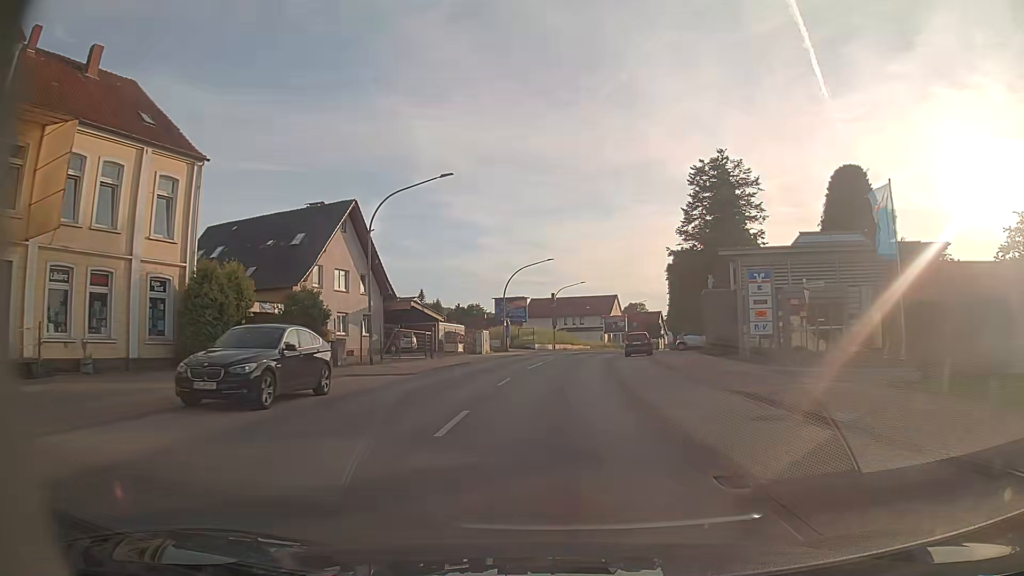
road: primary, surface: asphalt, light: Day
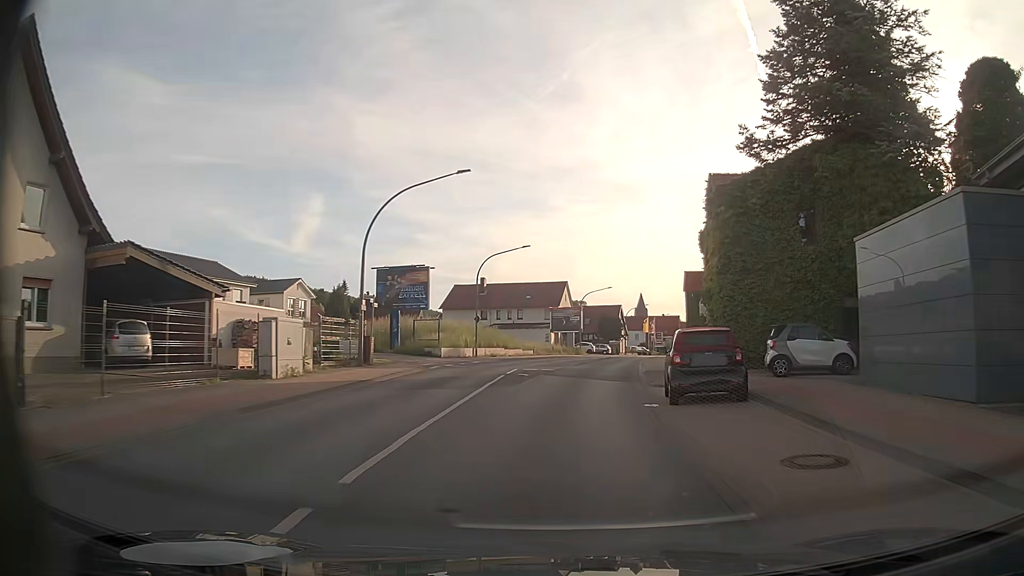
(+1.1, +30.6) m; +5°
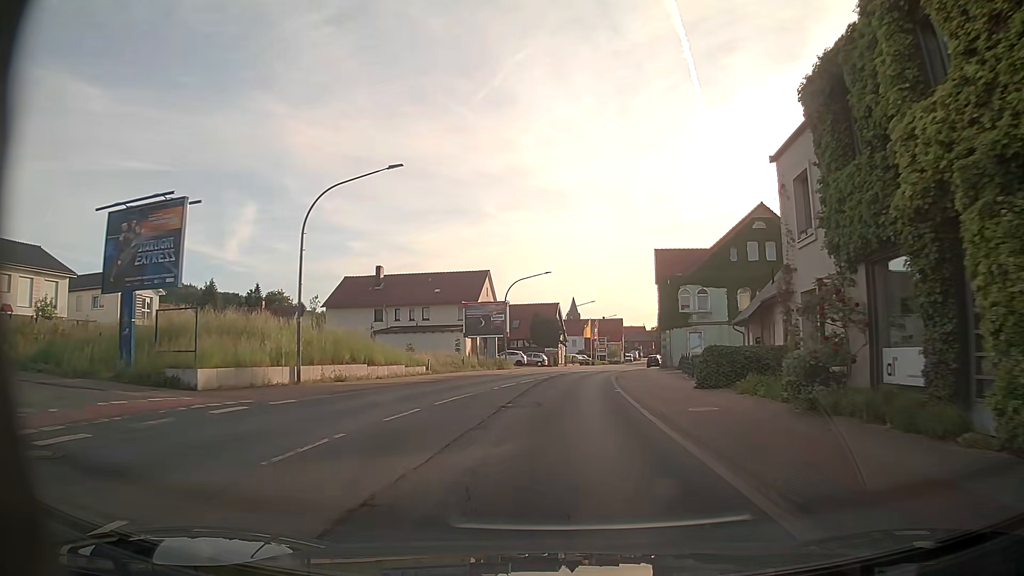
(+1.4, +23.3) m; +6°
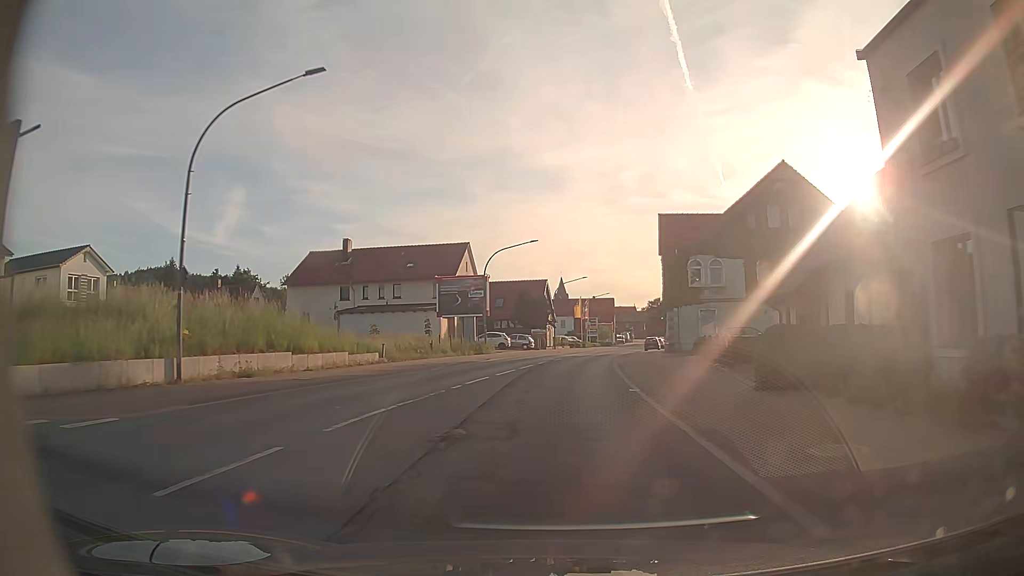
(+0.1, +7.8) m; +1°
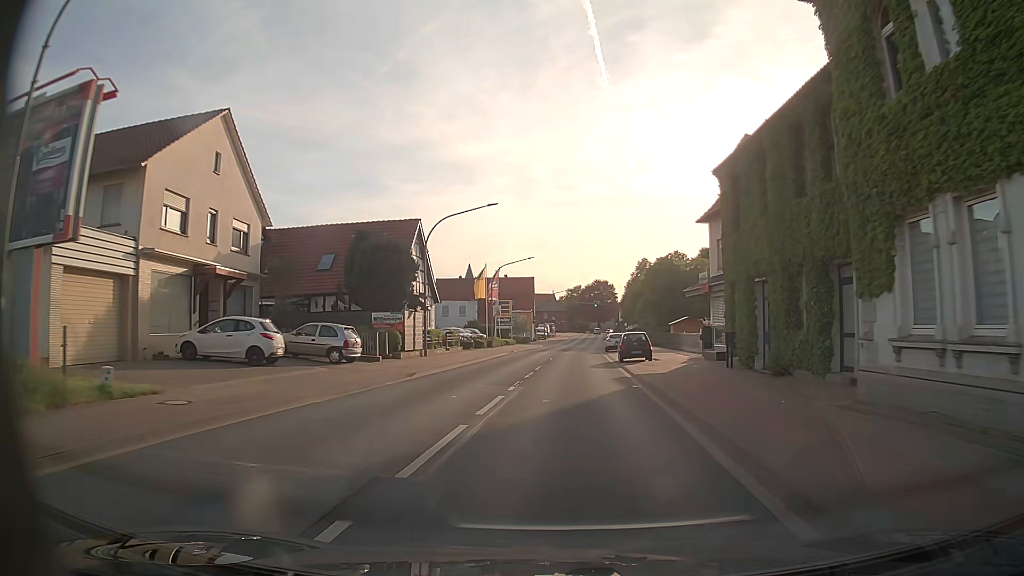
(+2.2, +38.8) m; +7°
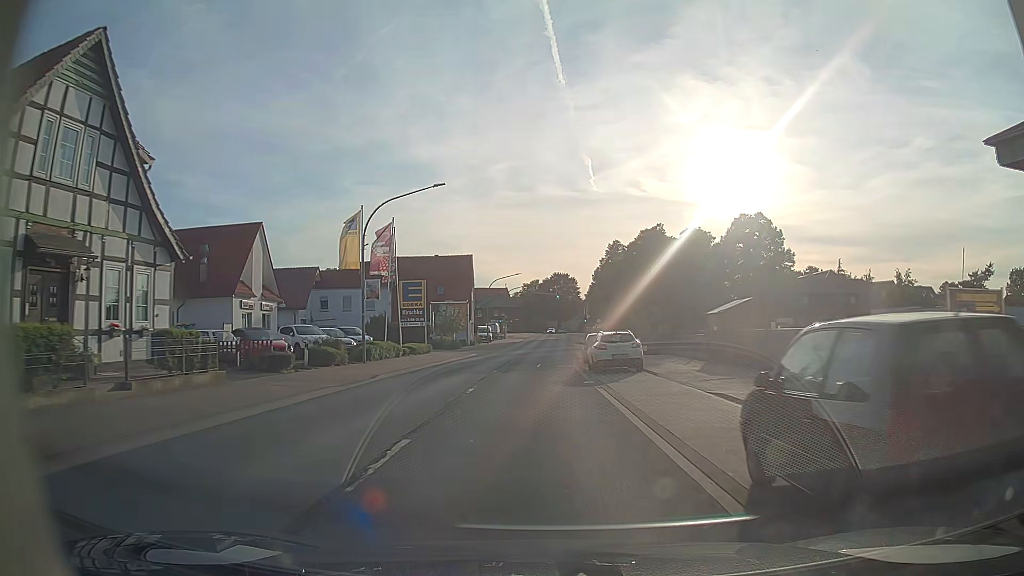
(+1.6, +29.3) m; +4°
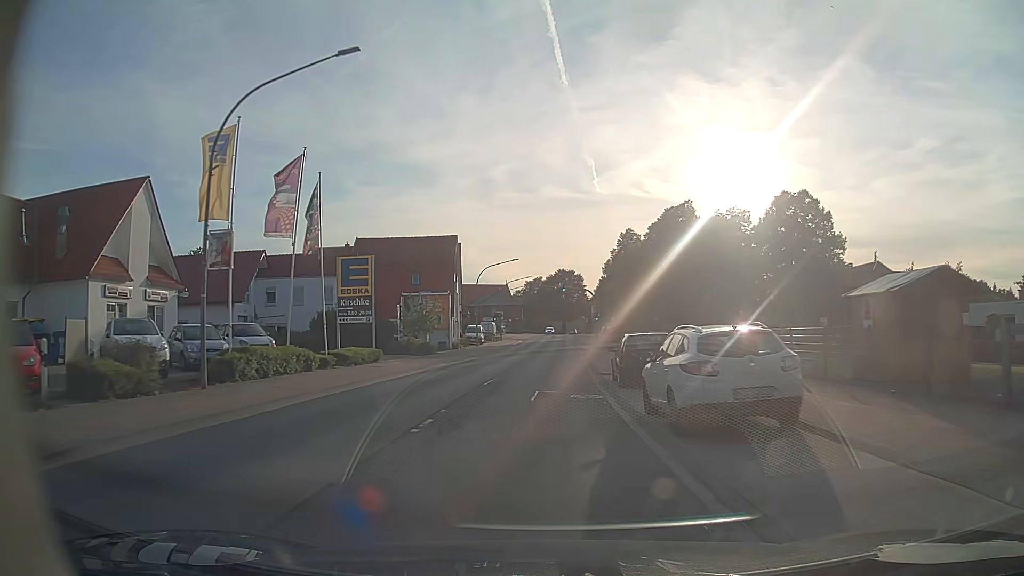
(-0.1, +15.1) m; 0°
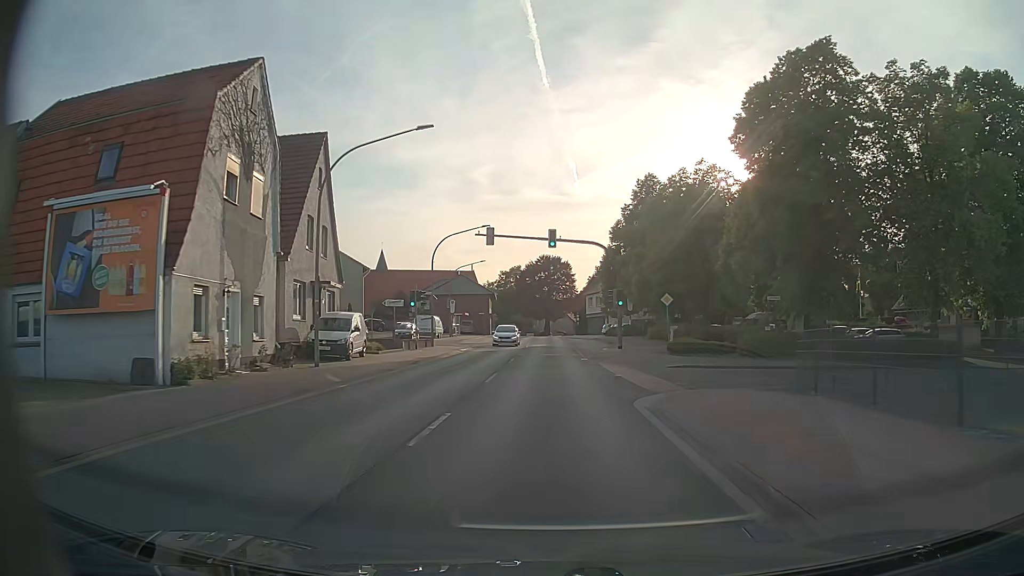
(+0.5, +39.3) m; +2°
(0, +10) (0, +20) (0, +30) (0, +40) (0, +50) (0, +60) (0, +70) (0, +80) (0, +90) (0, +100) m
